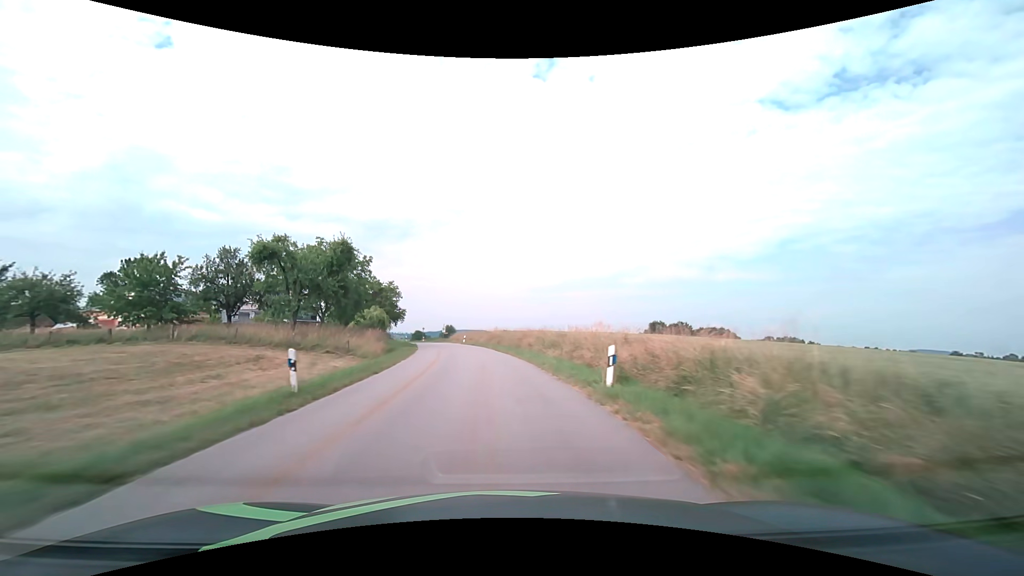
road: tertiary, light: Day
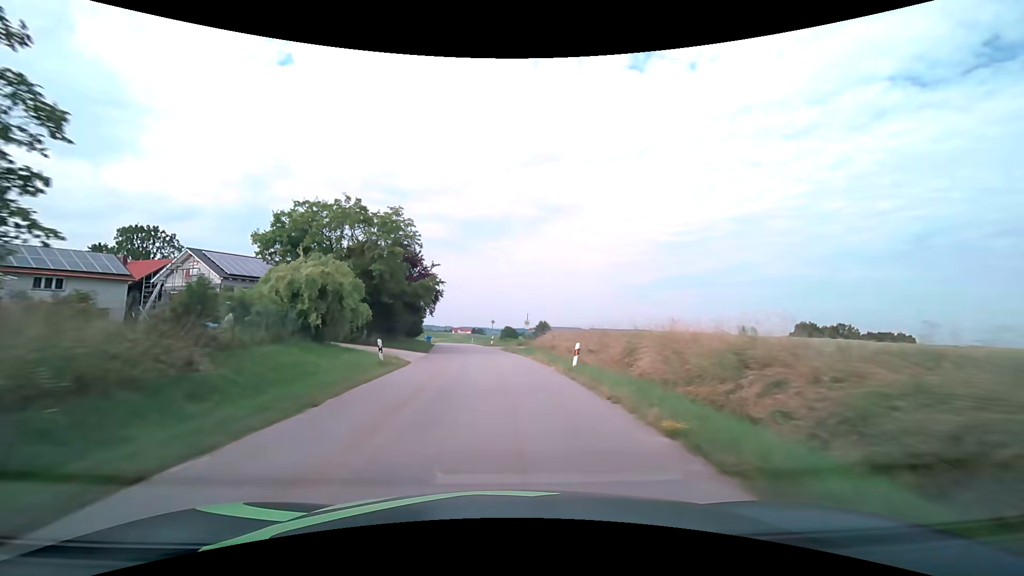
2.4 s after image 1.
(-4.1, +43.6) m; -10°
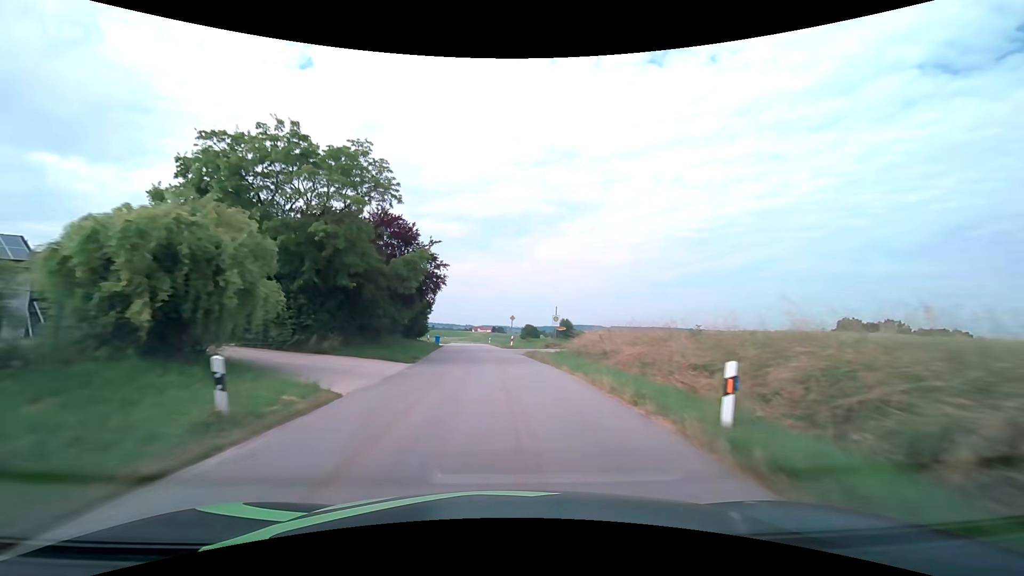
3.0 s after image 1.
(-0.3, +11.0) m; -3°
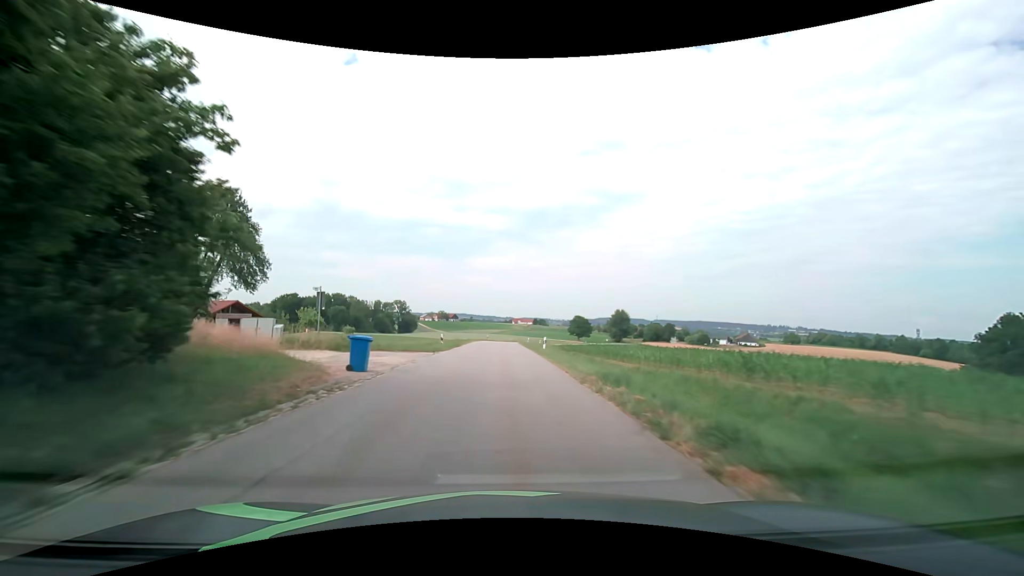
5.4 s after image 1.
(-2.5, +44.2) m; -5°
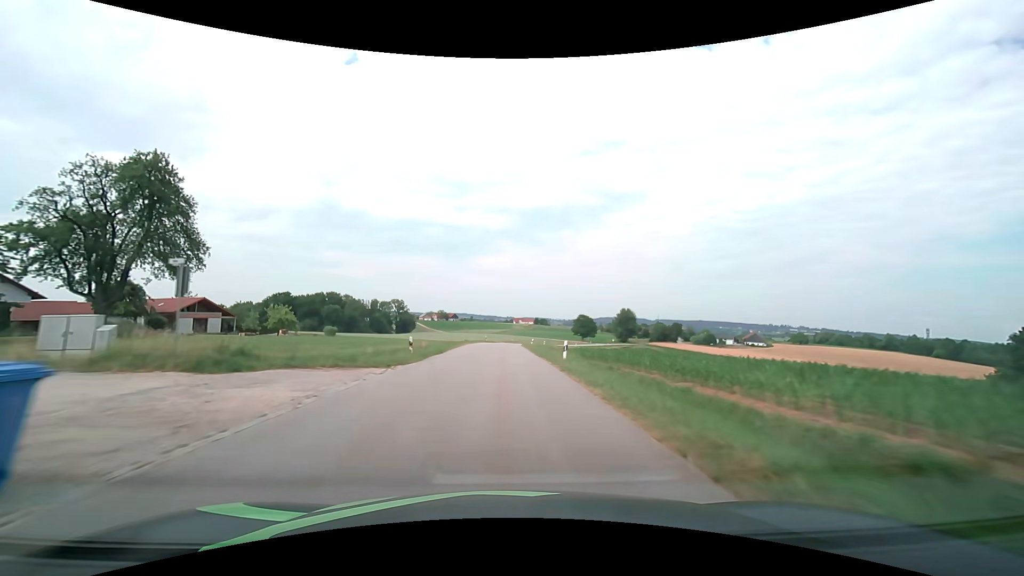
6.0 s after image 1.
(0.0, +11.1) m; 0°
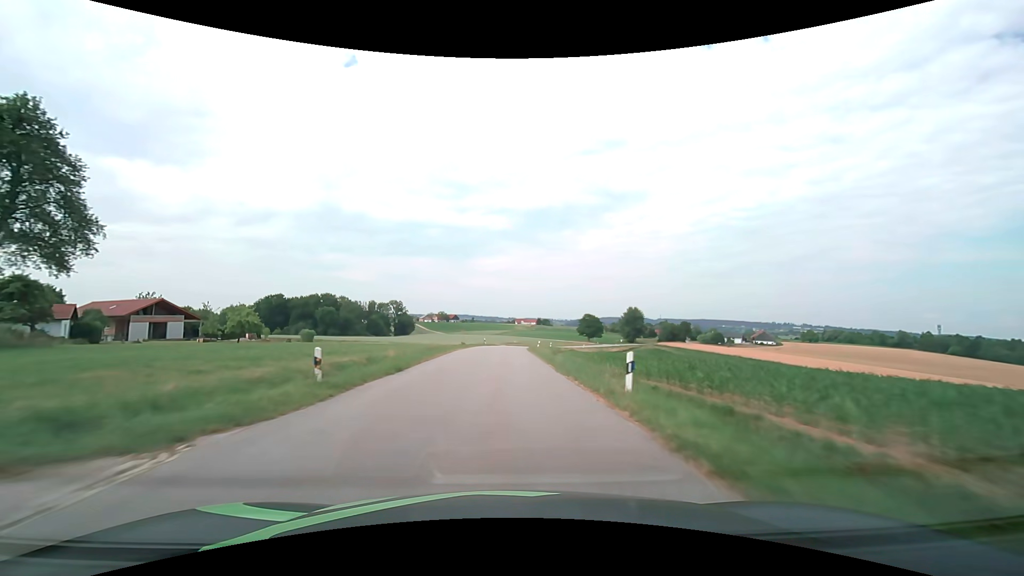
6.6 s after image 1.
(0.0, +11.1) m; 0°
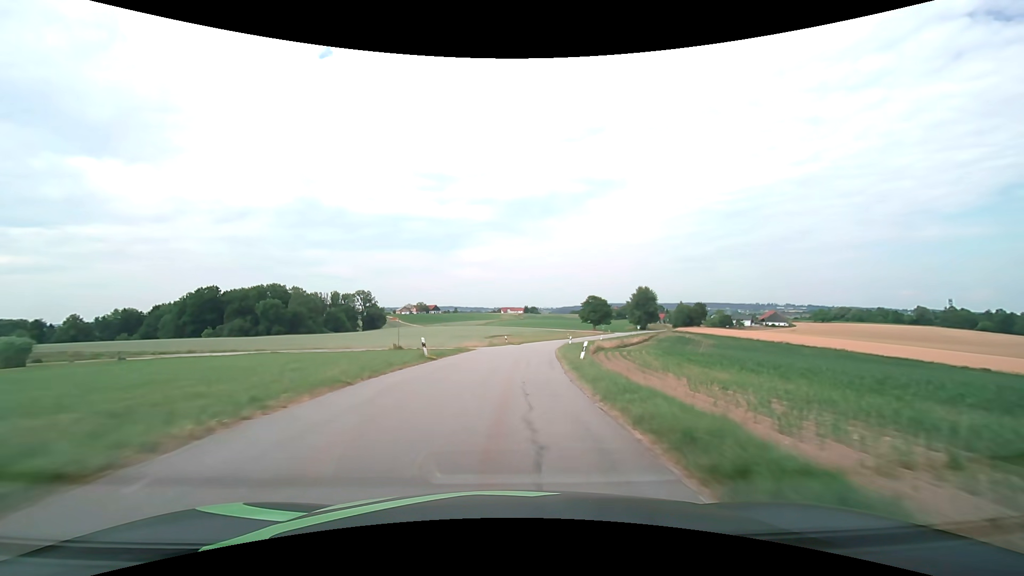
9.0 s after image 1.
(+0.1, +44.5) m; +1°
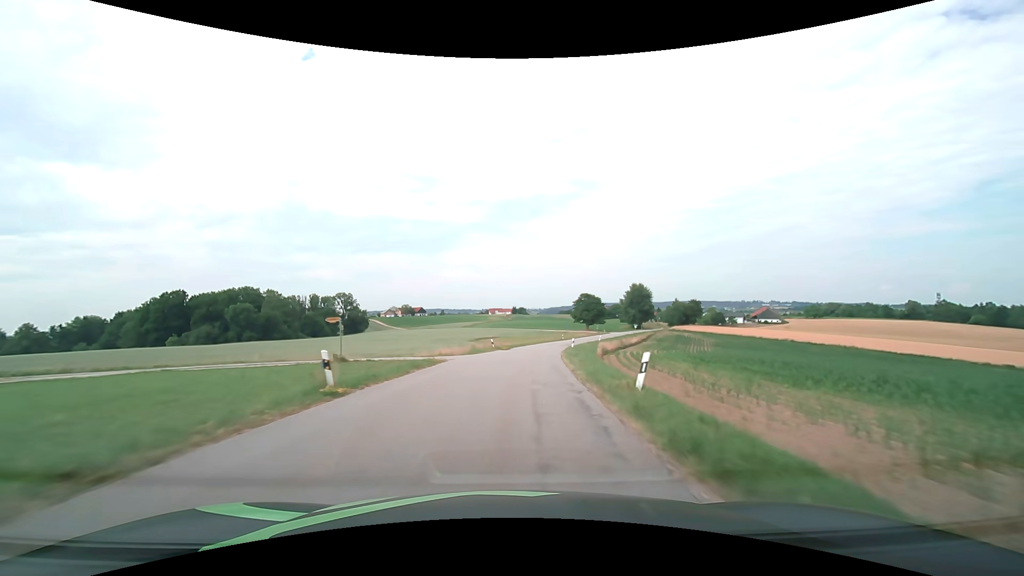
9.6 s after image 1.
(+0.1, +11.1) m; +1°
(0, +10) (+1, +20) (+1, +30) (+2, +40) (+4, +50) (+6, +60) (+8, +69) (+10, +79) (+13, +89) (+16, +98) m
